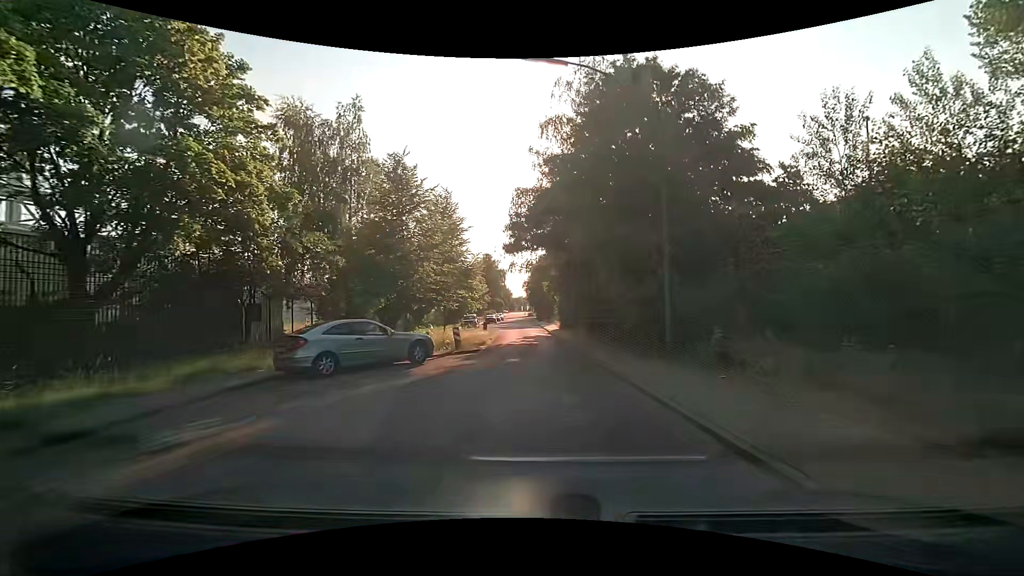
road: residential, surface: asphalt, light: Day
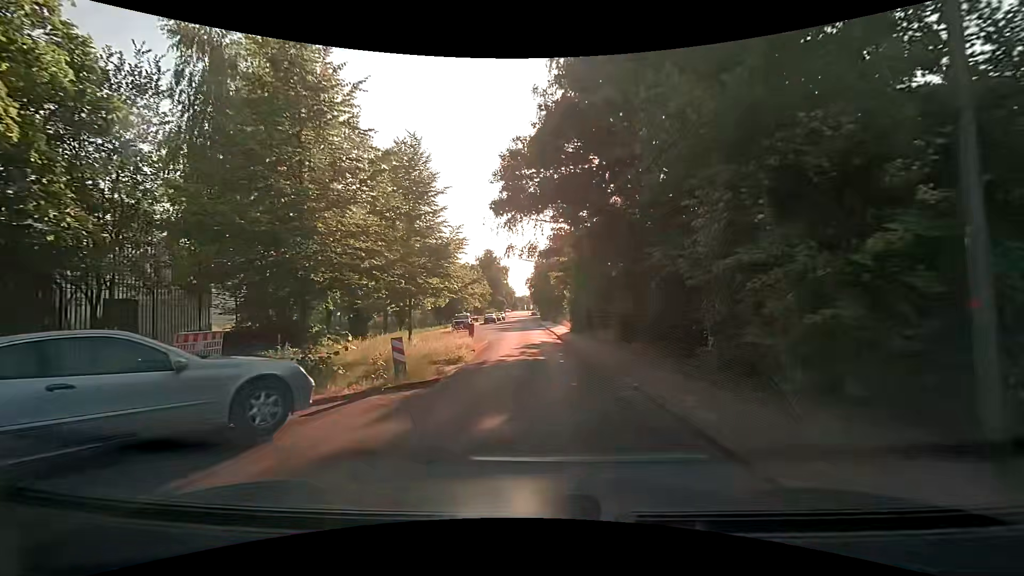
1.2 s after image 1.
(-0.1, +8.3) m; -1°
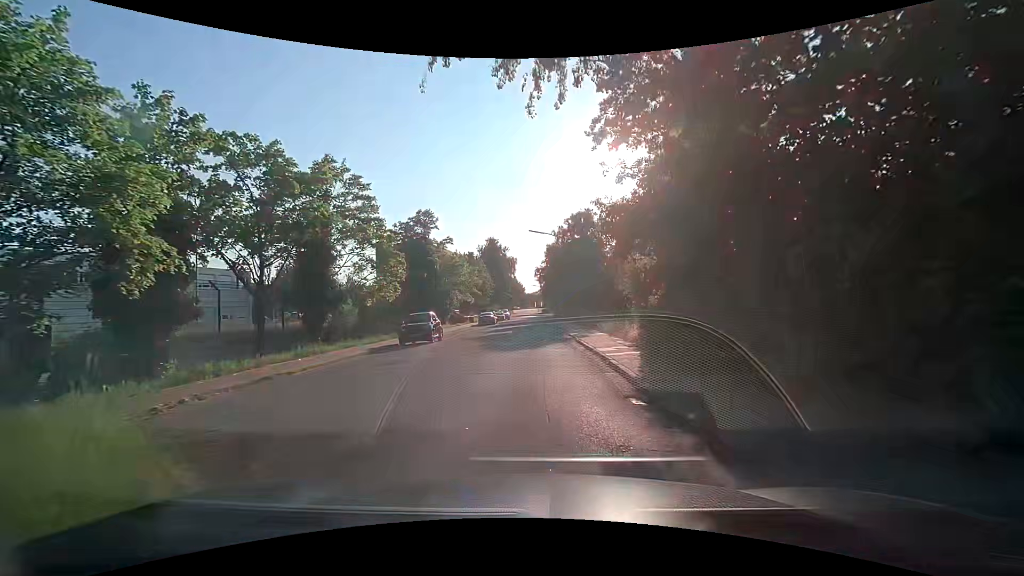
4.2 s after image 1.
(0.0, +20.0) m; +1°
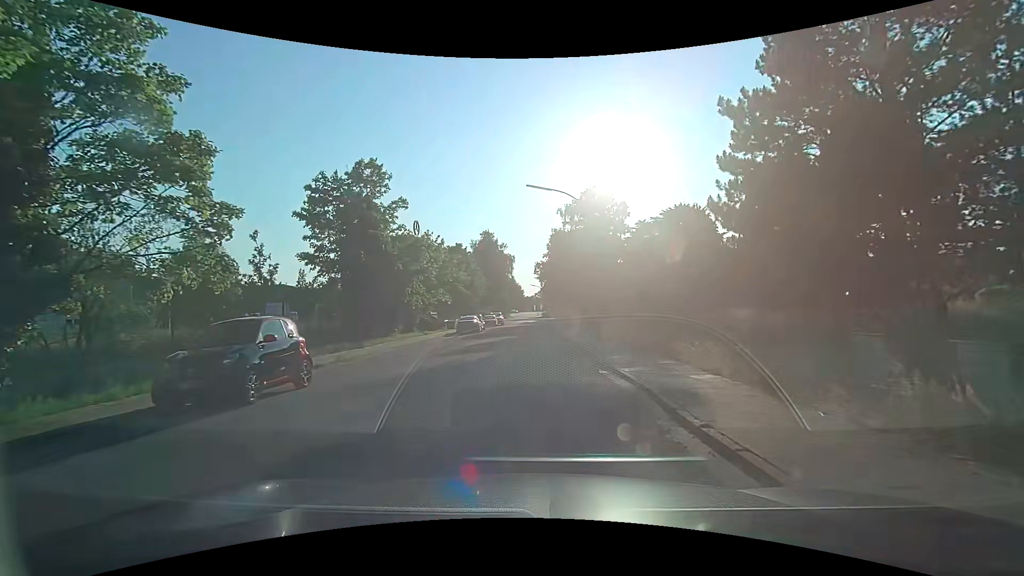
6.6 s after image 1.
(-0.5, +15.6) m; -2°
(0, +10) (0, +20) (0, +30) (0, +40) (0, +50) (0, +60) (0, +70) (0, +80) (0, +90) (+5, +98) m
